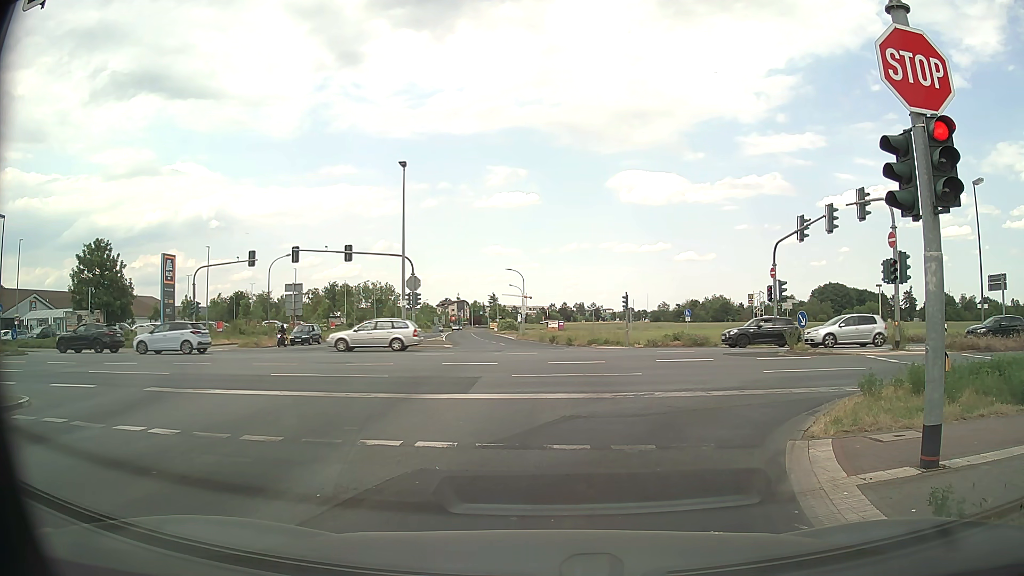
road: tertiary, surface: asphalt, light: Day
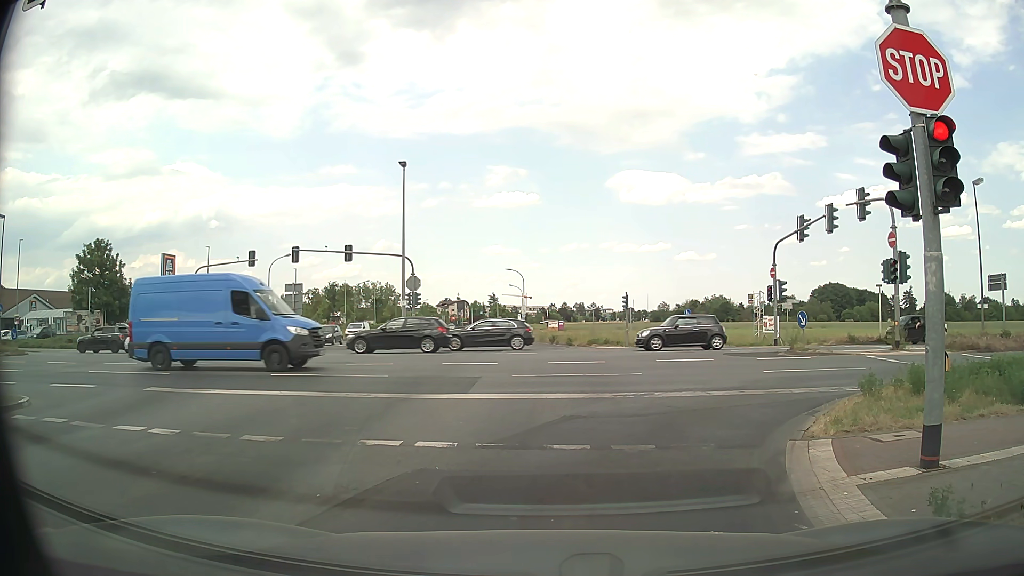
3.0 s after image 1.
(0.0, 0.0) m; 0°
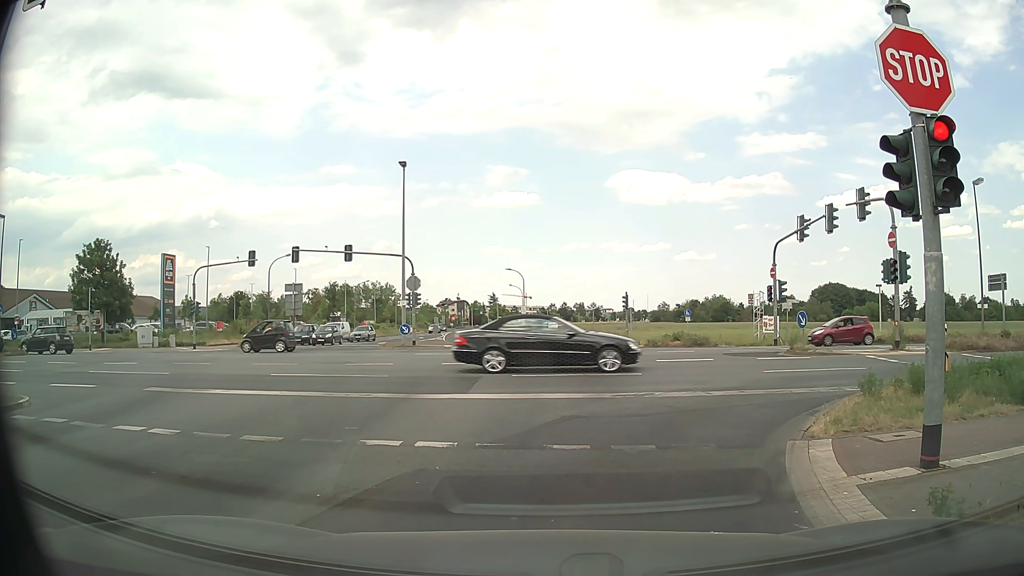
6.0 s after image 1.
(0.0, 0.0) m; 0°
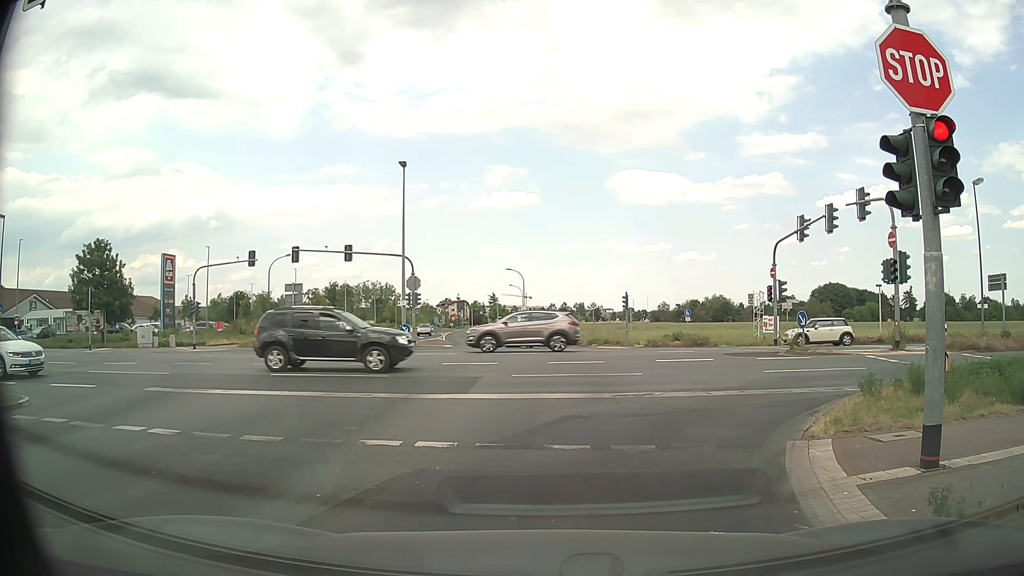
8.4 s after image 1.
(0.0, 0.0) m; 0°
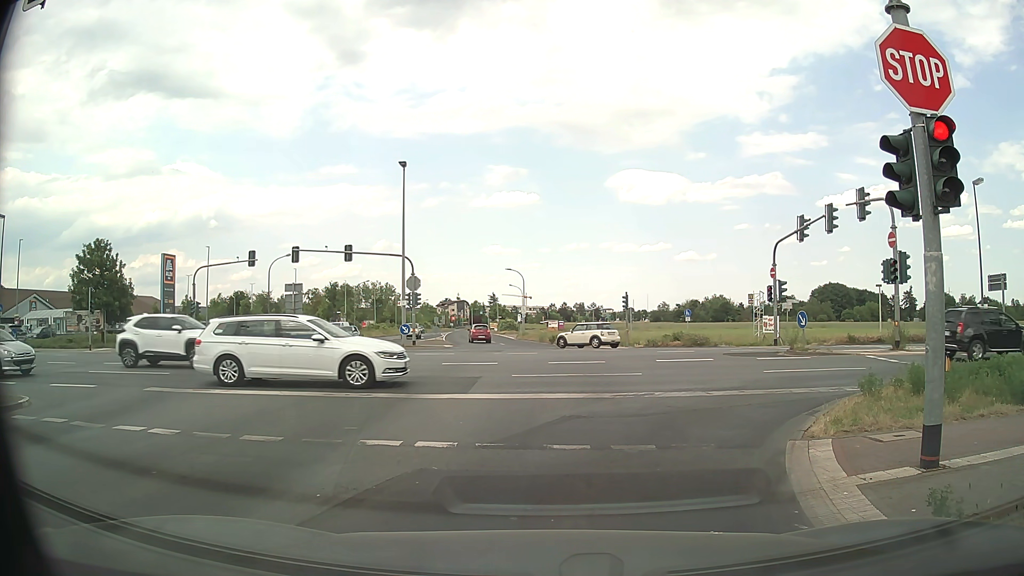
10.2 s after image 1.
(0.0, 0.0) m; 0°
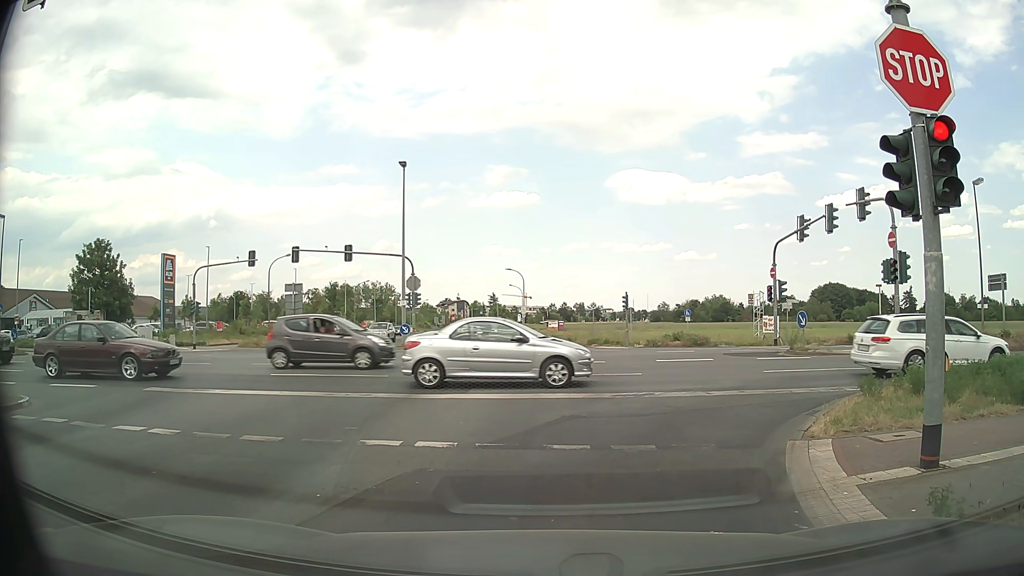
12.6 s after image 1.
(0.0, 0.0) m; 0°
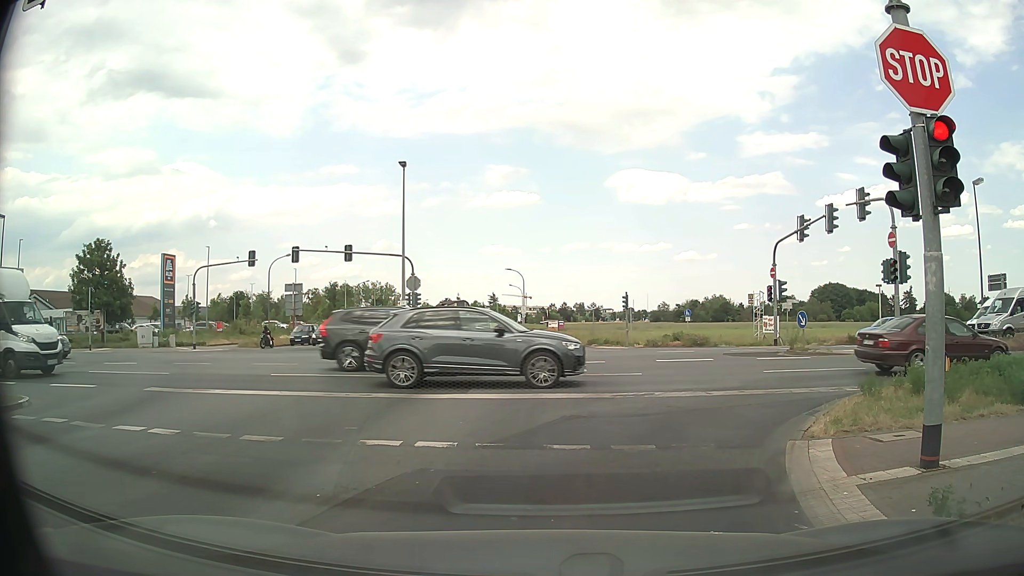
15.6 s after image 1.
(0.0, 0.0) m; 0°
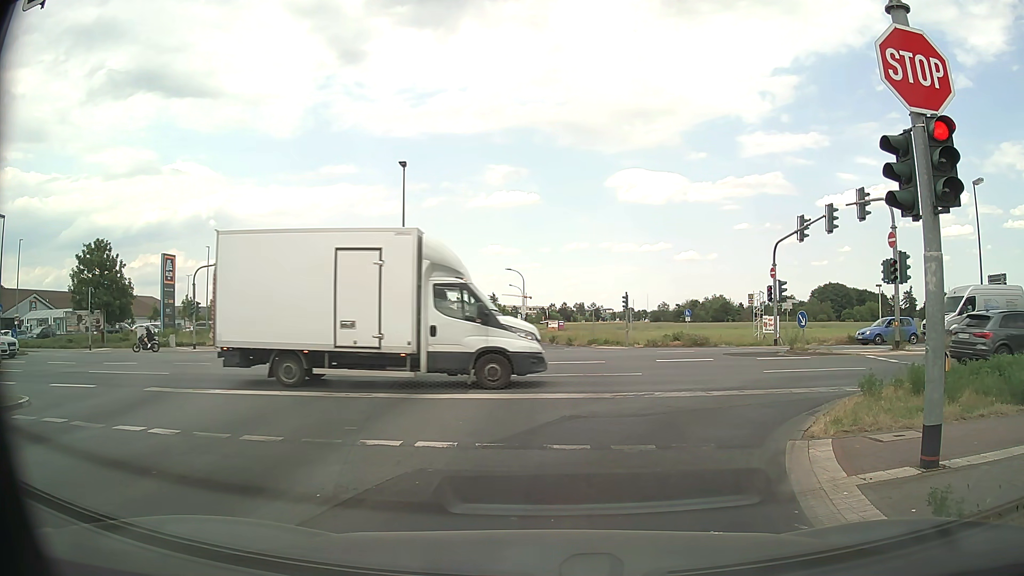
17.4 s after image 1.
(0.0, 0.0) m; 0°
